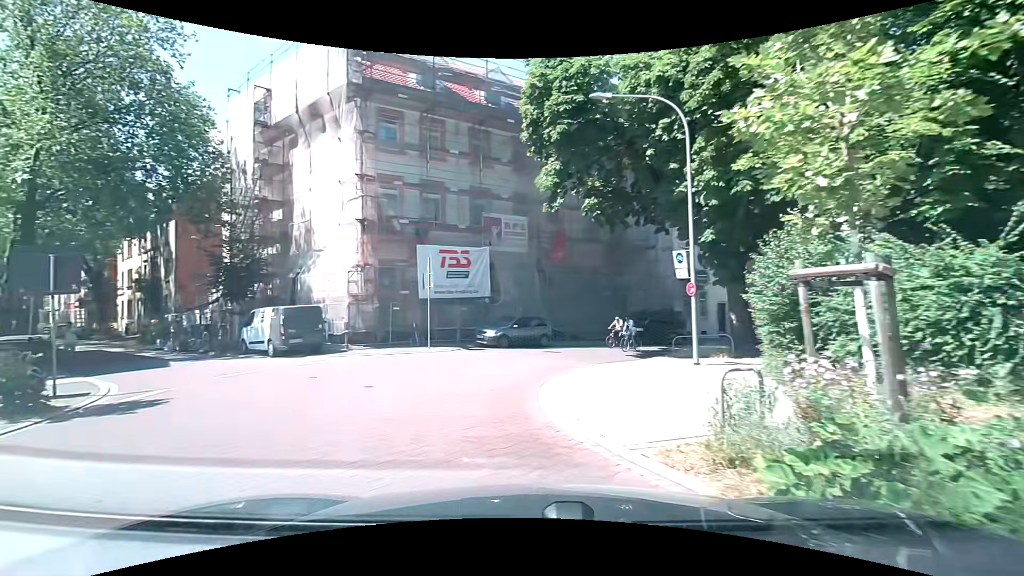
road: residential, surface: asphalt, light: Day
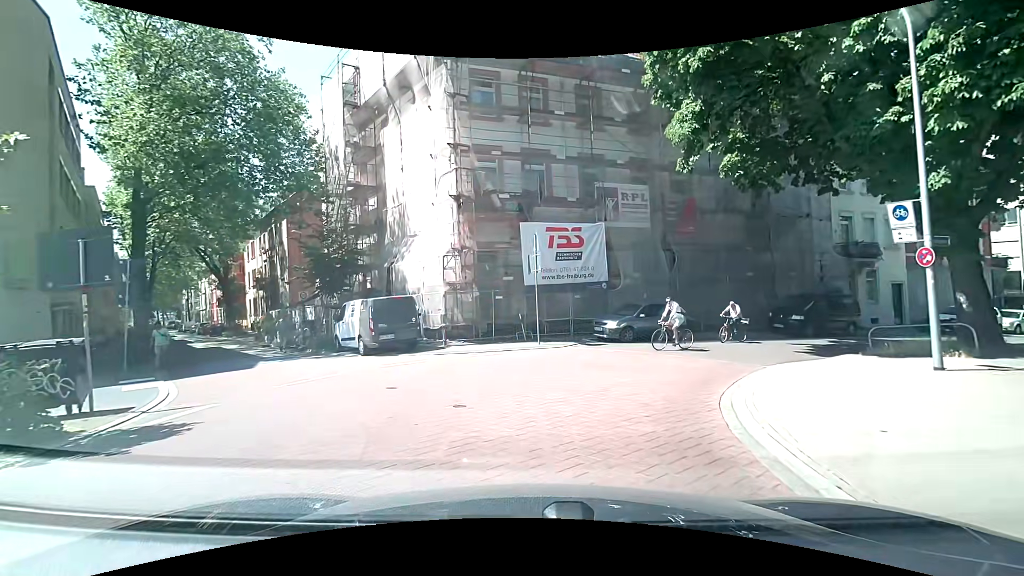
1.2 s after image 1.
(-0.4, +3.8) m; -9°
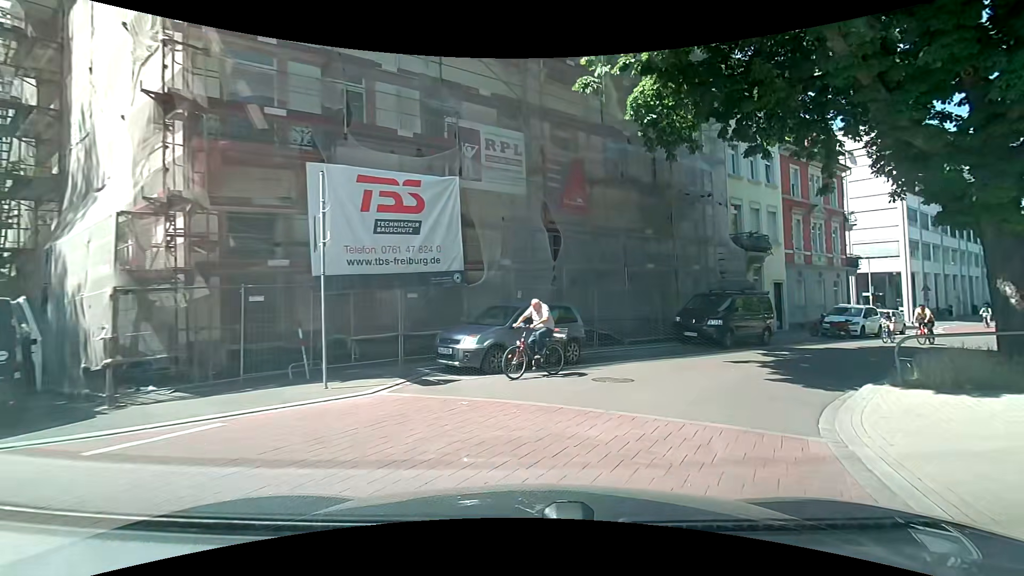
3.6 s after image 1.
(+1.0, +8.7) m; +17°
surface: paving_stones
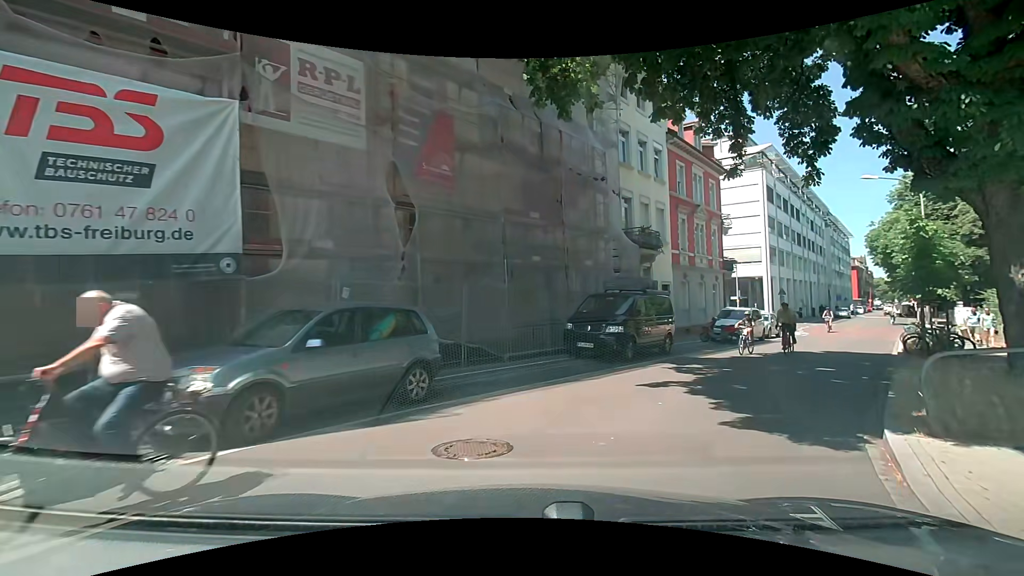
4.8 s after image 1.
(+0.6, +4.7) m; +14°
